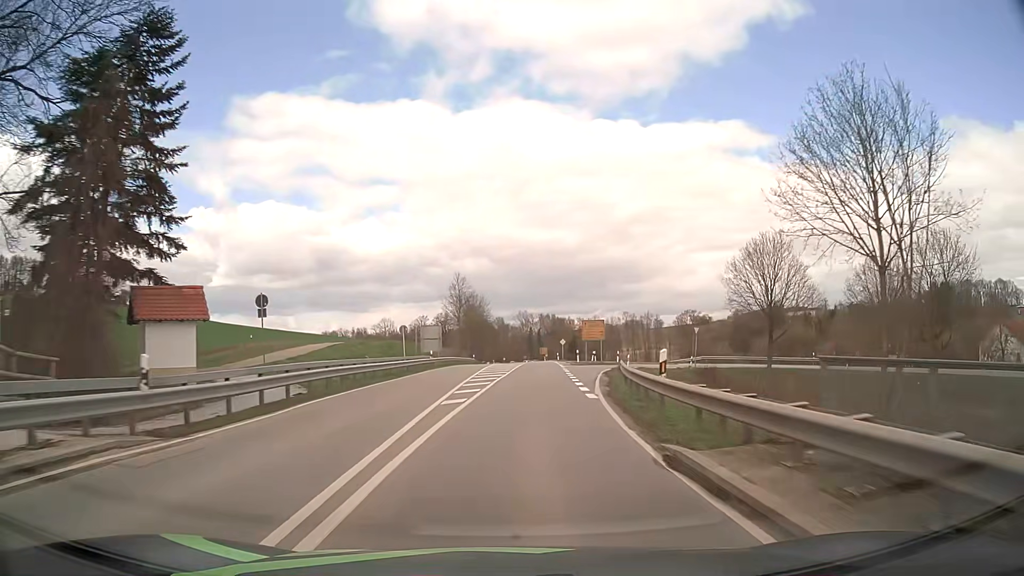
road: secondary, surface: asphalt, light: Day
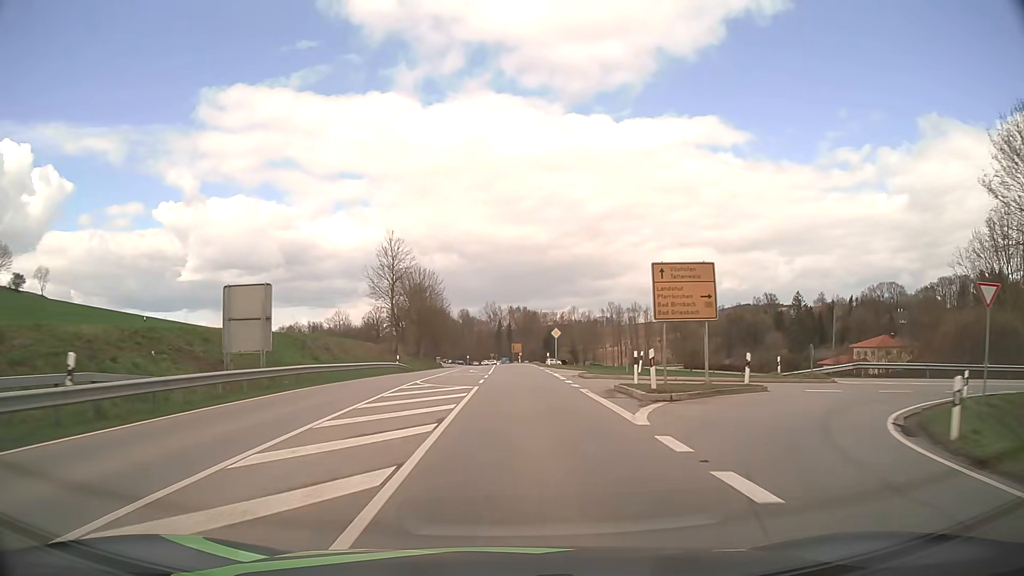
(+1.3, +40.0) m; +3°
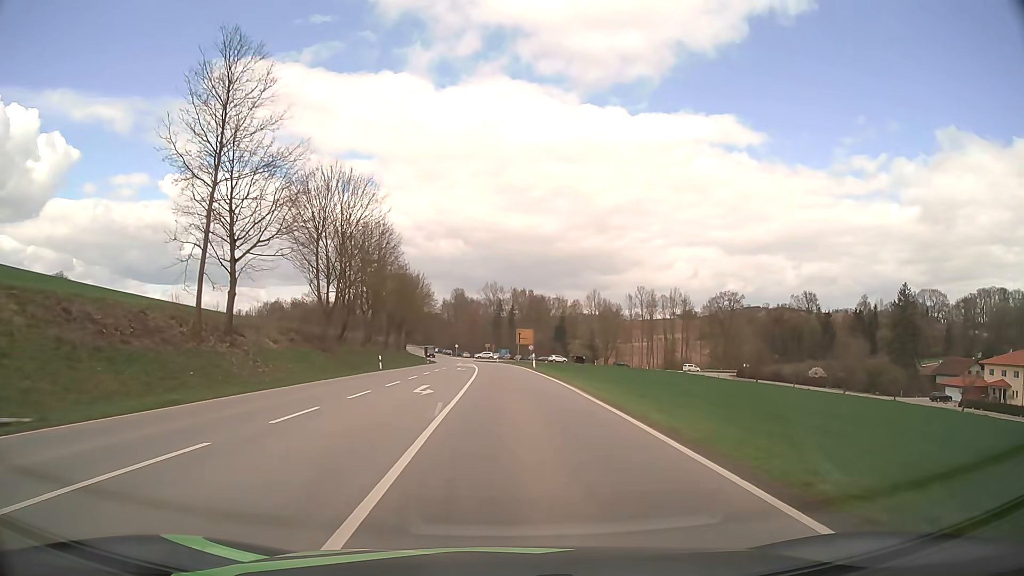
(0.0, +50.7) m; 0°
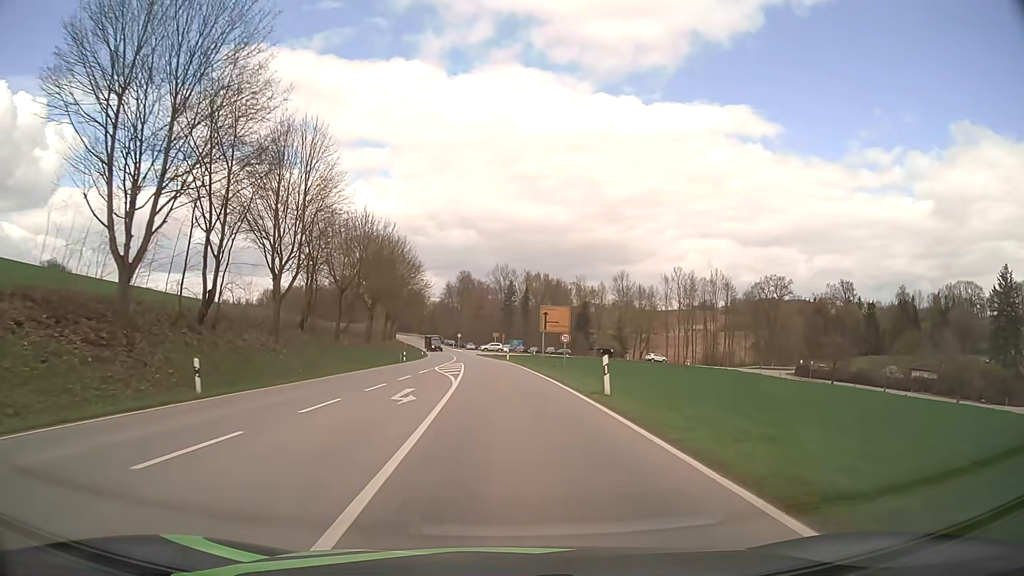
(-0.1, +29.1) m; -1°
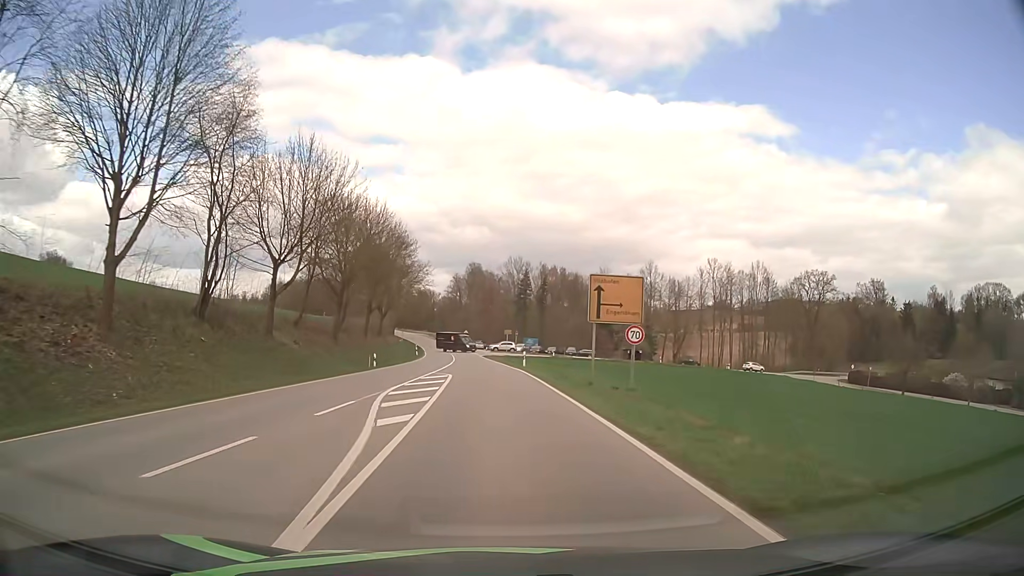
(-0.2, +18.6) m; -1°
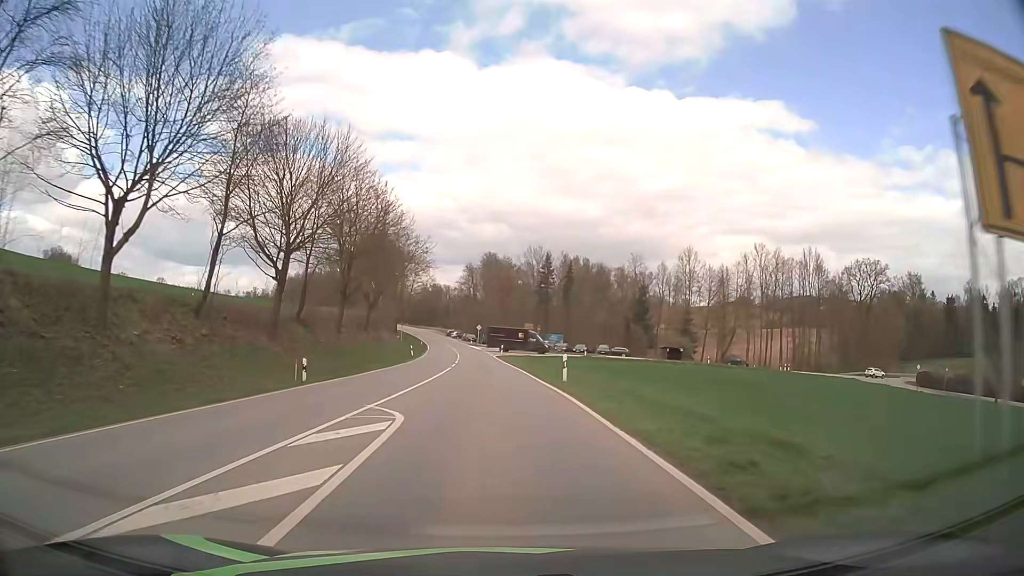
(-0.2, +18.0) m; -1°
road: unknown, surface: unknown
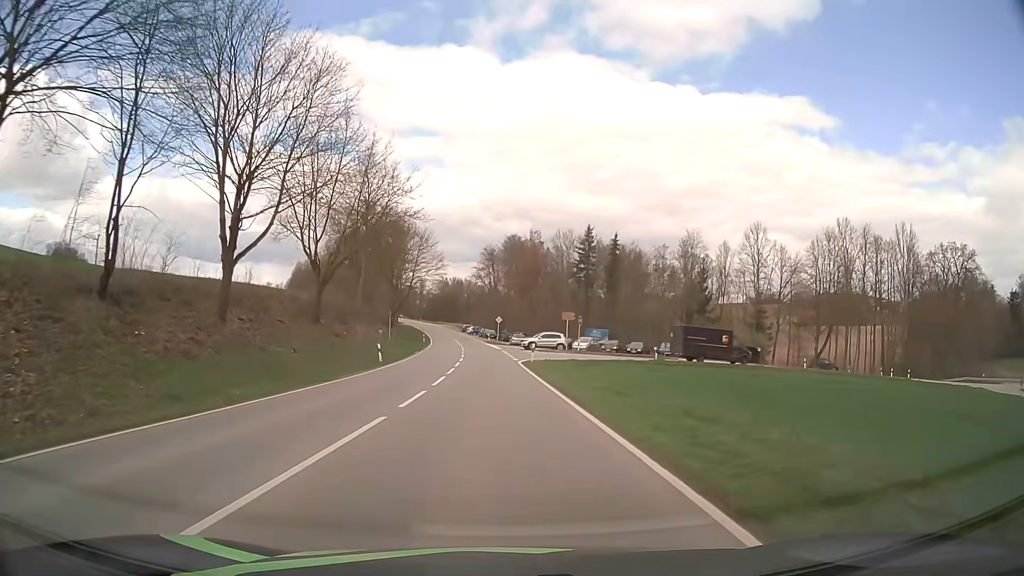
(-0.4, +25.5) m; -2°
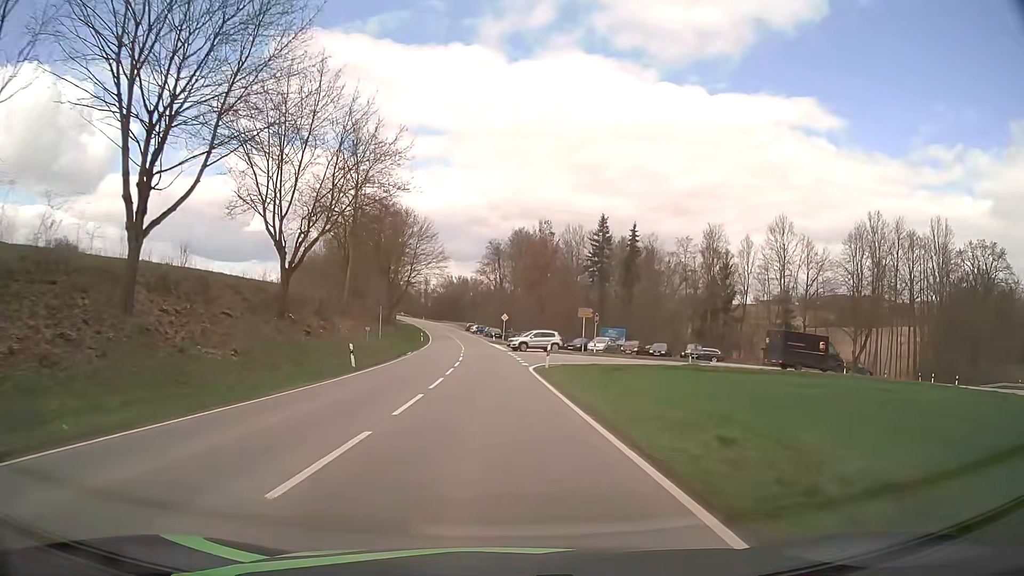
(0.0, +7.9) m; 0°
